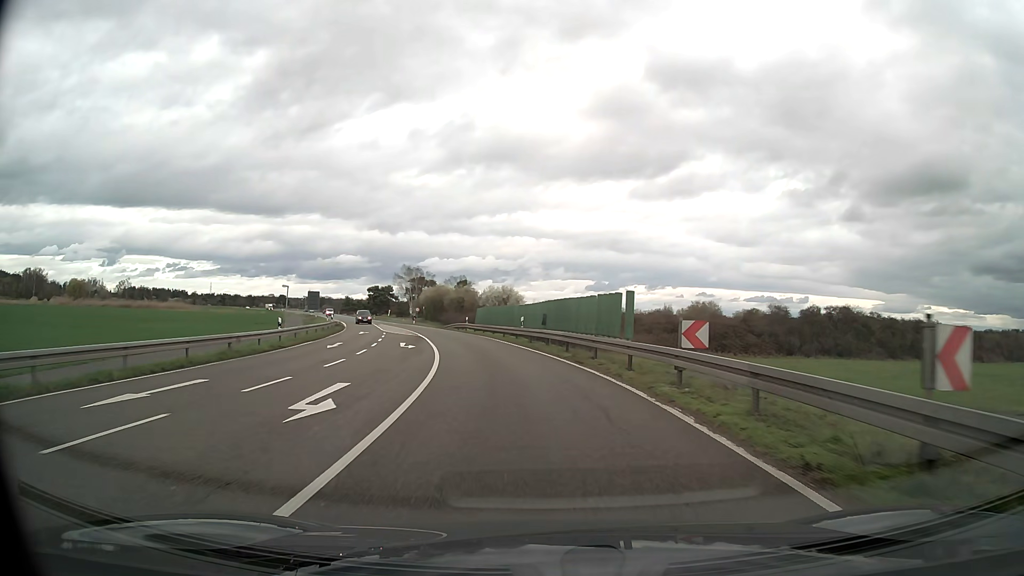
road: primary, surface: asphalt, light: Day
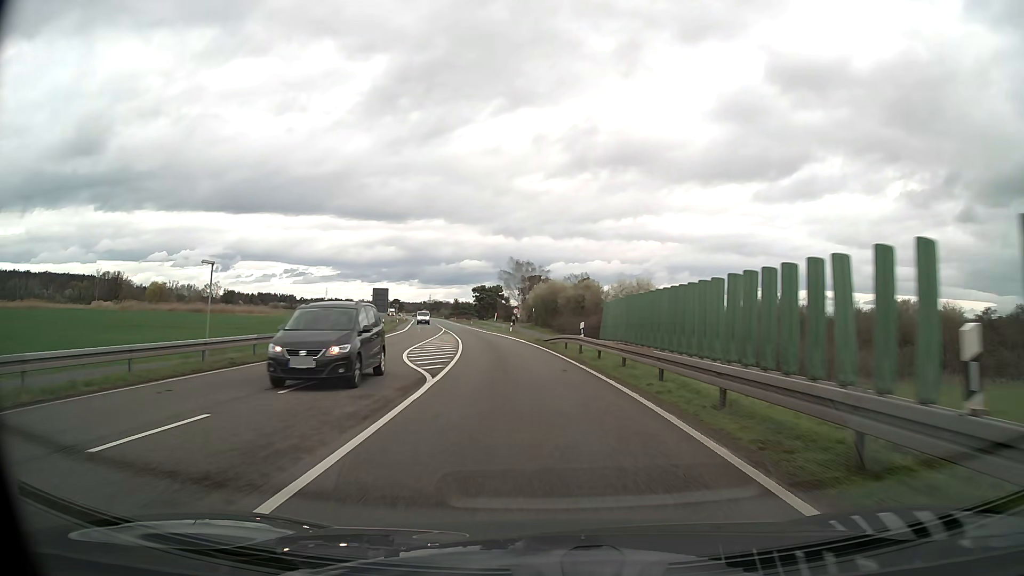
(-2.8, +31.0) m; -10°
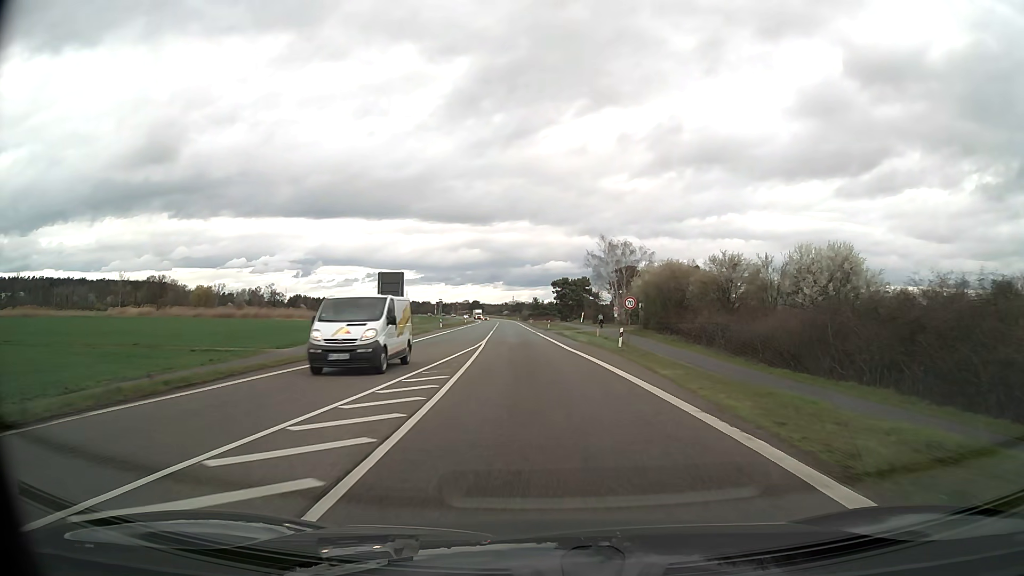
(-2.7, +36.2) m; -7°
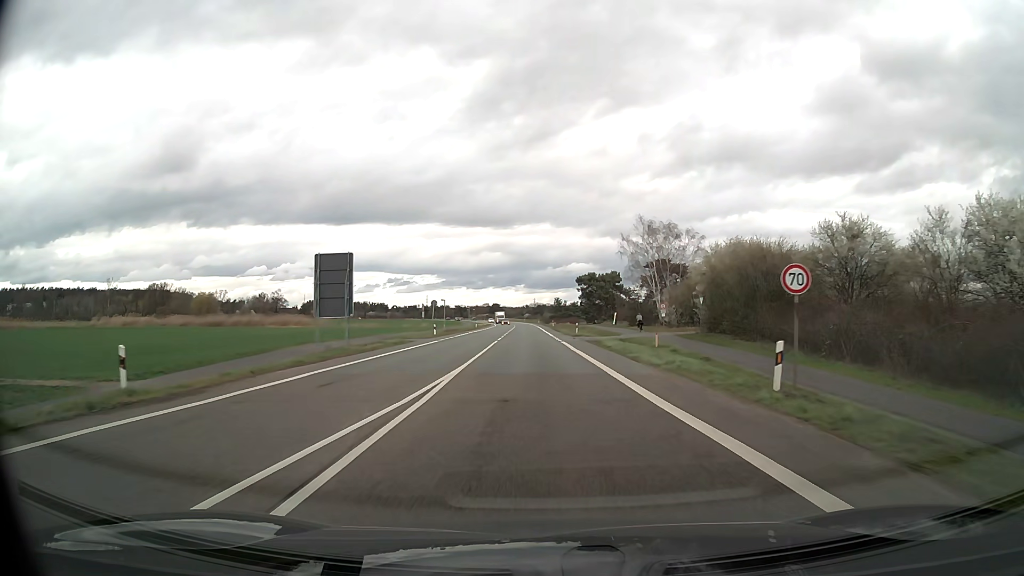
(-0.4, +19.8) m; -2°
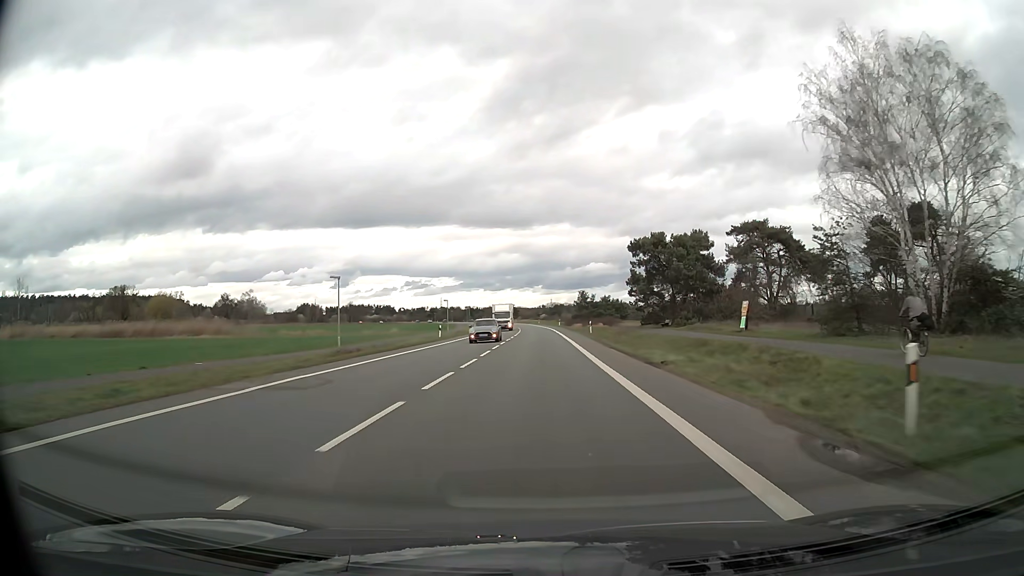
(-0.9, +55.7) m; -1°
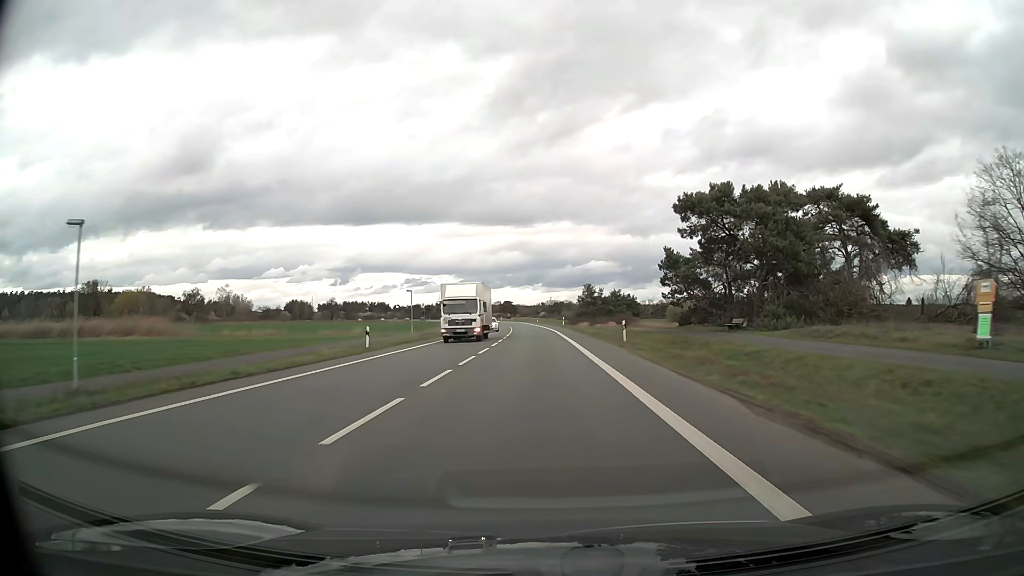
(0.0, +24.0) m; 0°
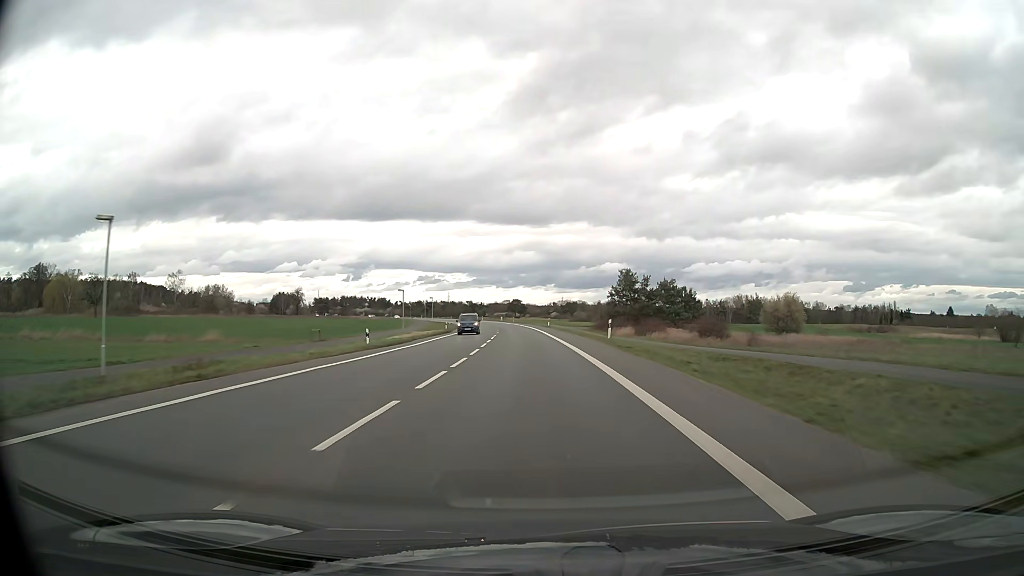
(-0.4, +48.8) m; -1°
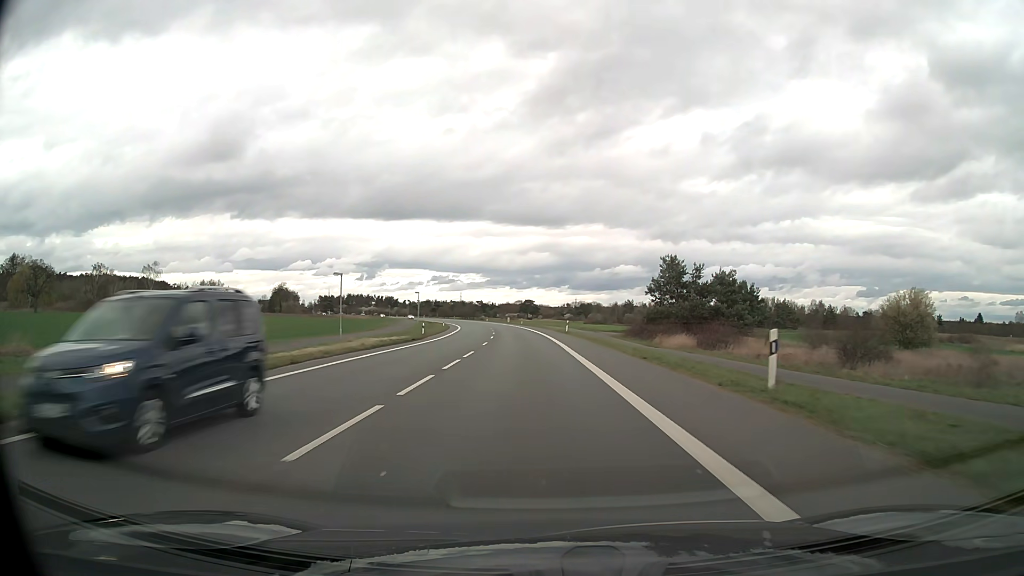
(-0.2, +24.6) m; -1°
